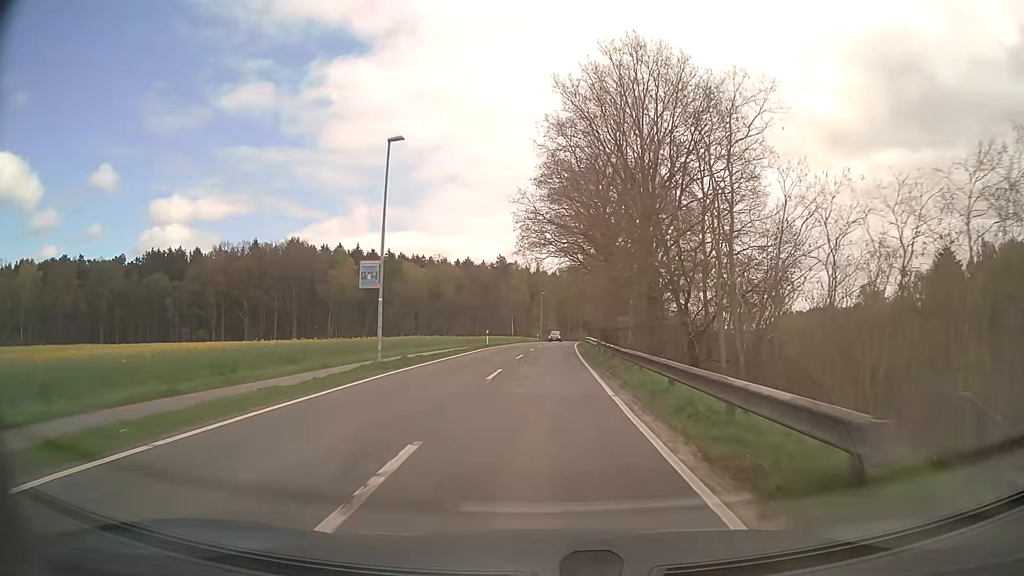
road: tertiary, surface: asphalt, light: Day
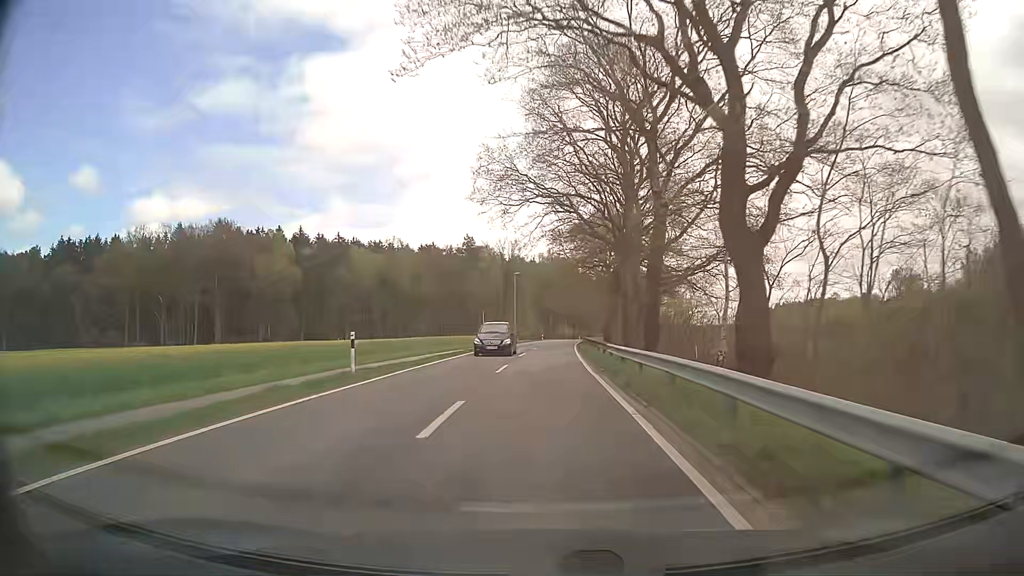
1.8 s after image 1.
(+0.5, +32.5) m; +2°
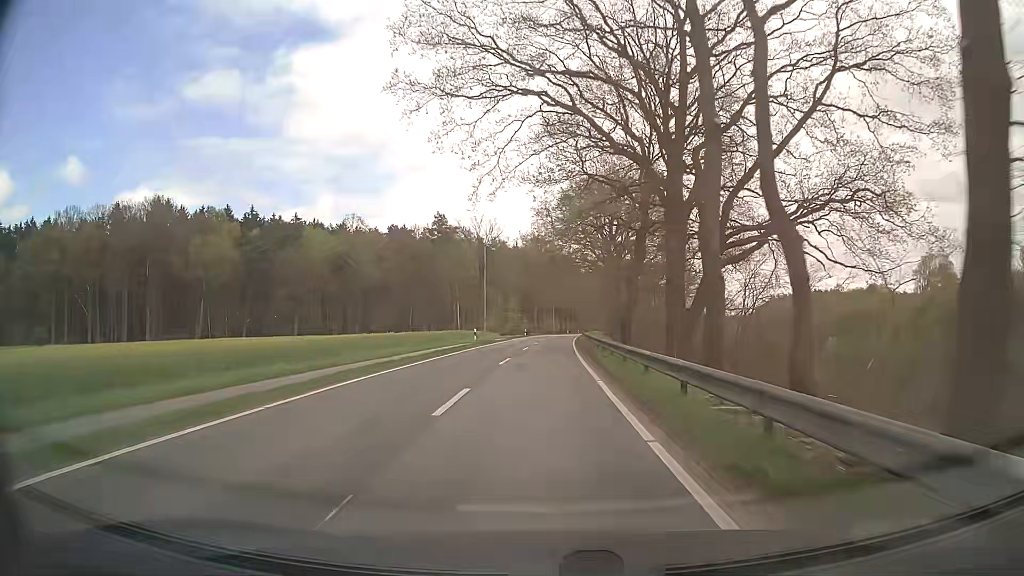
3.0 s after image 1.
(+0.2, +21.7) m; +2°
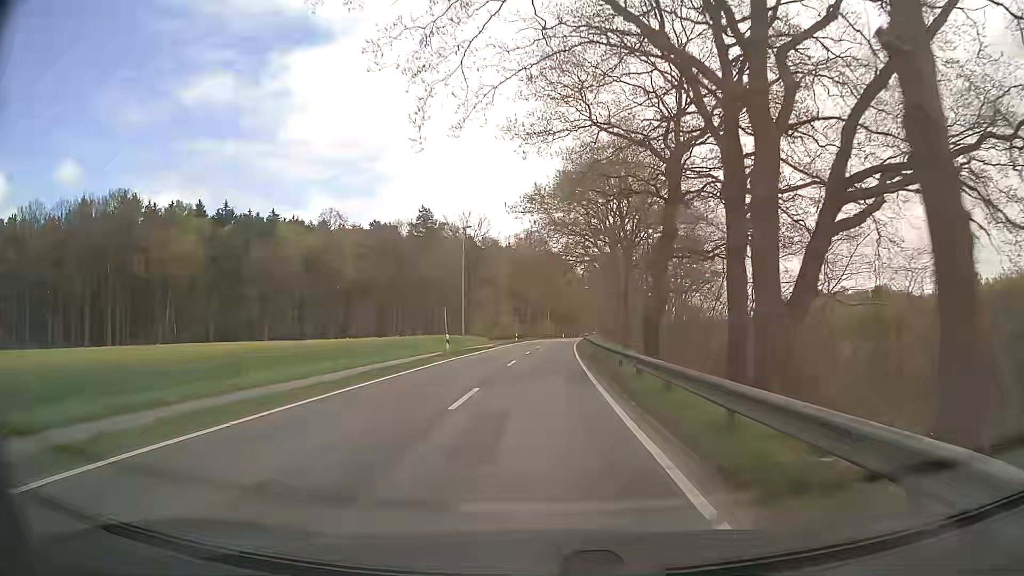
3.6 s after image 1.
(-0.1, +10.9) m; 0°
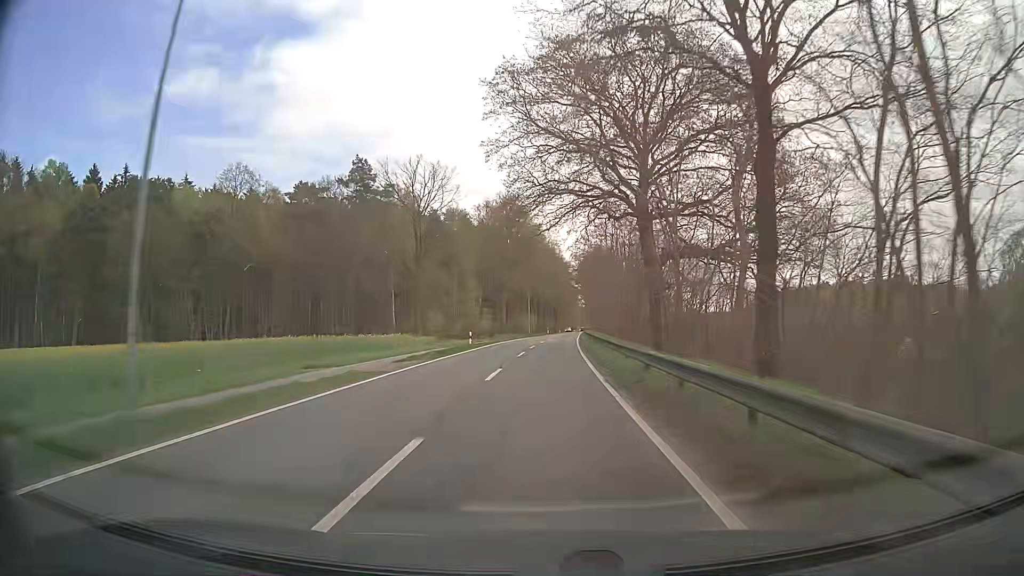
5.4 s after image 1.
(+0.4, +32.7) m; +2°
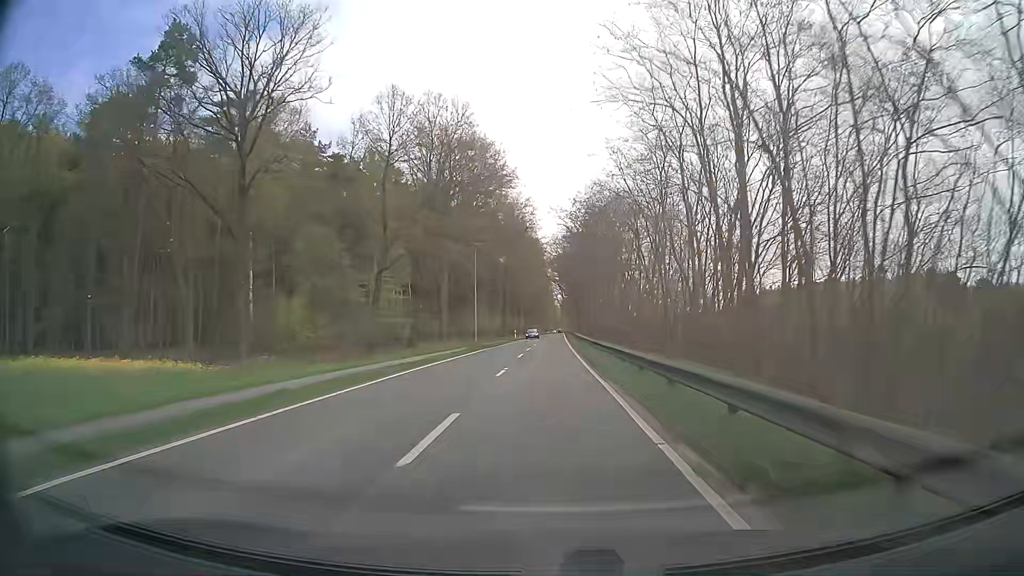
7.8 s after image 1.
(+0.9, +43.5) m; +2°
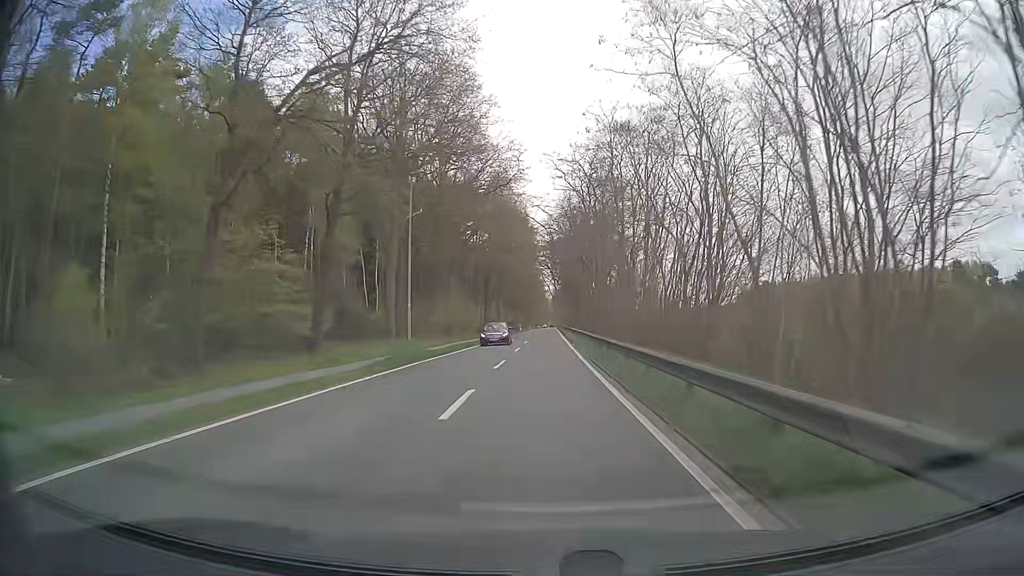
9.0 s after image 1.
(+0.1, +21.7) m; +1°
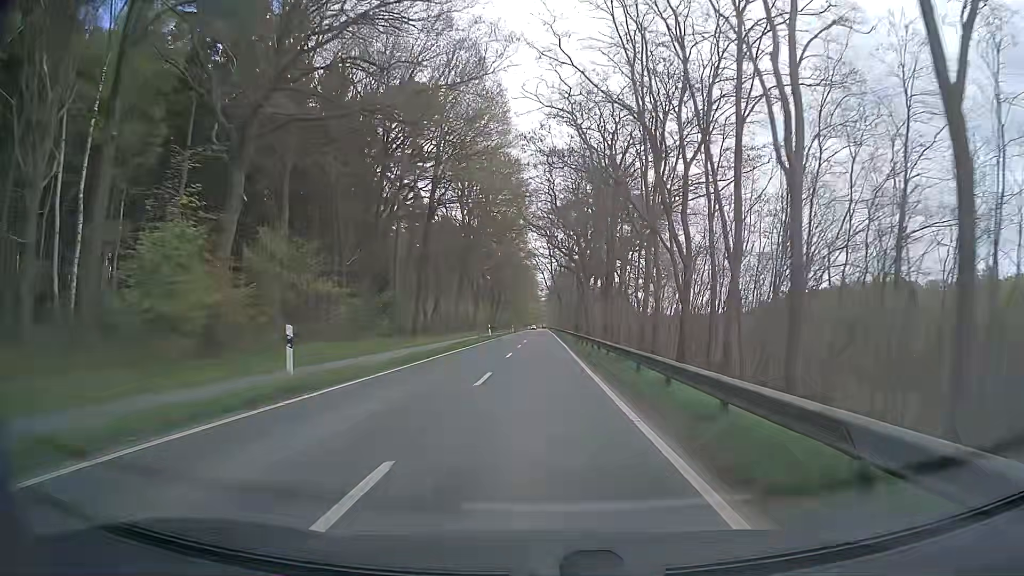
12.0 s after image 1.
(+0.2, +54.0) m; +1°
(0, +10) (0, +20) (0, +30) (0, +40) (0, +50) (0, +60) (0, +70) (0, +80) (0, +90) (0, +100) m
